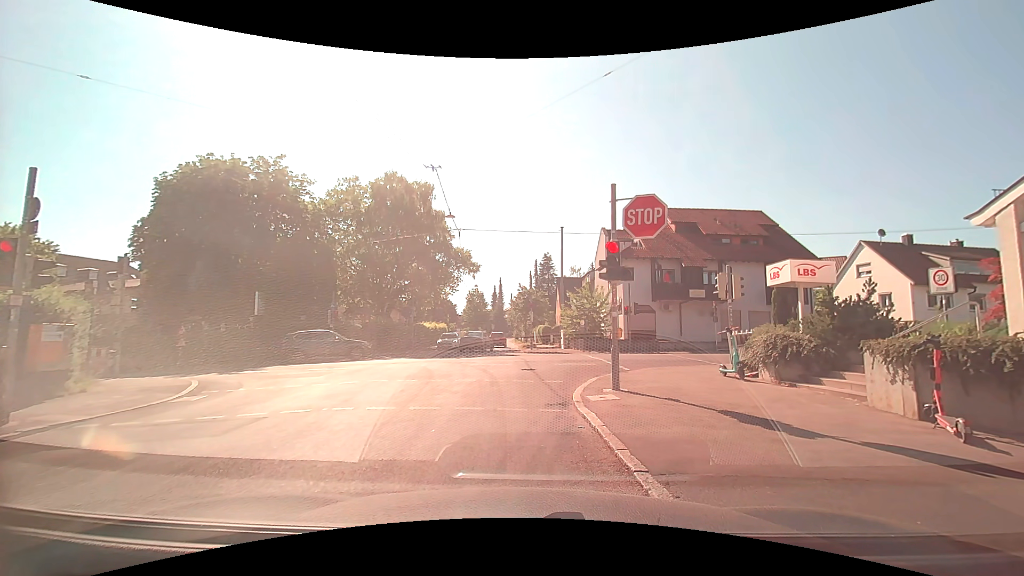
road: residential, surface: asphalt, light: Day
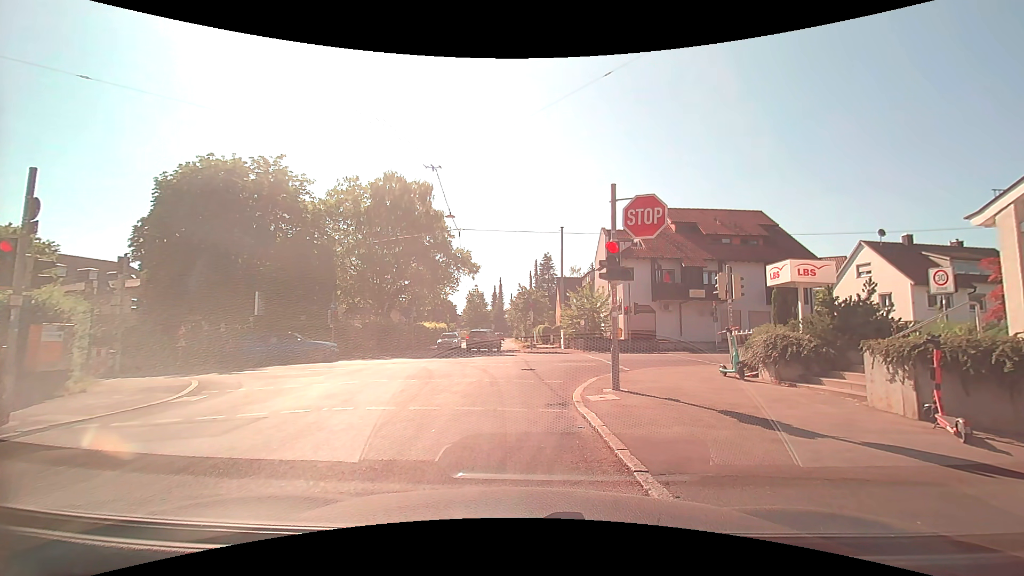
(0.0, 0.0) m; 0°
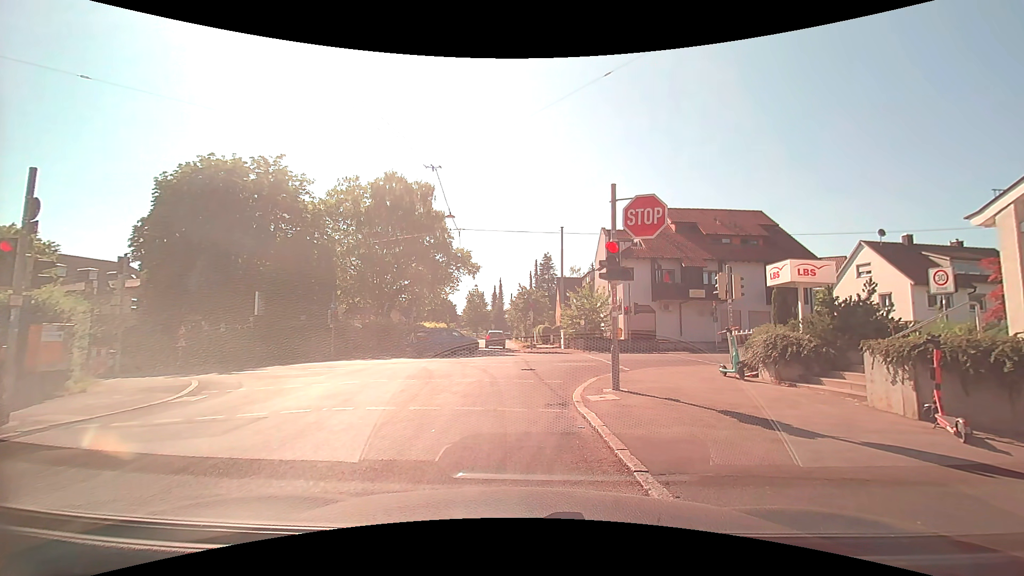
(0.0, 0.0) m; 0°
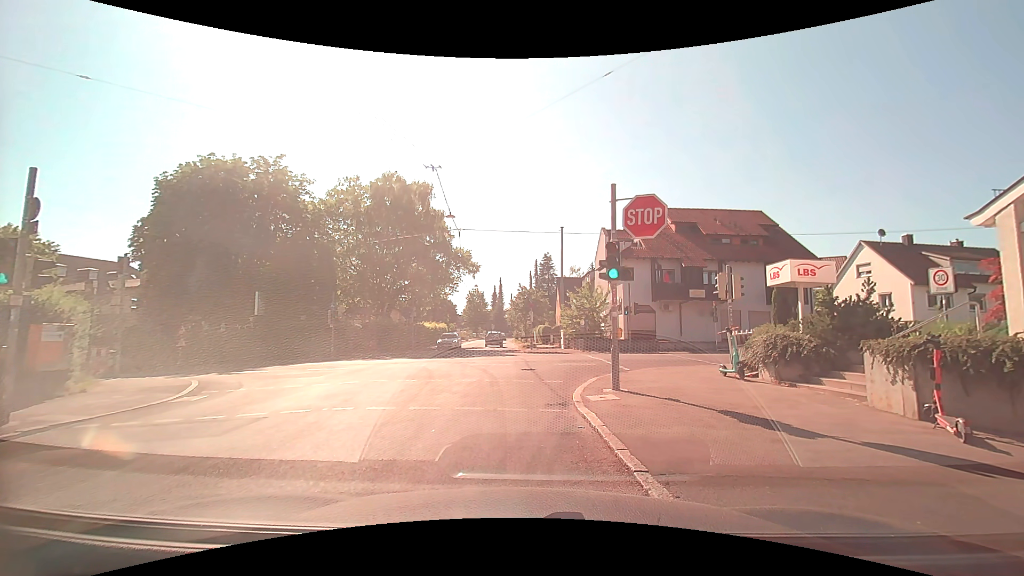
(0.0, 0.0) m; 0°
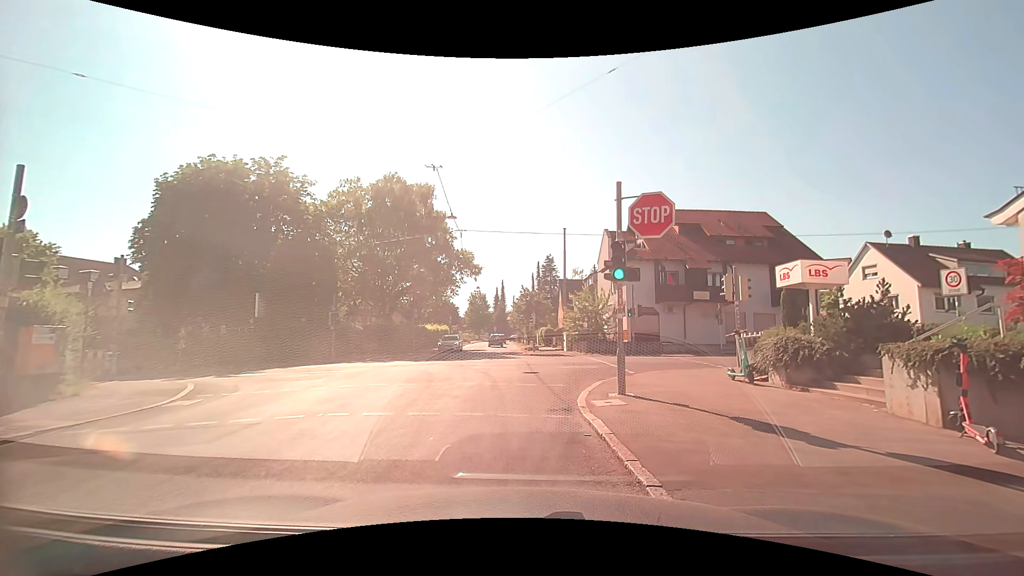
(0.0, +0.3) m; 0°
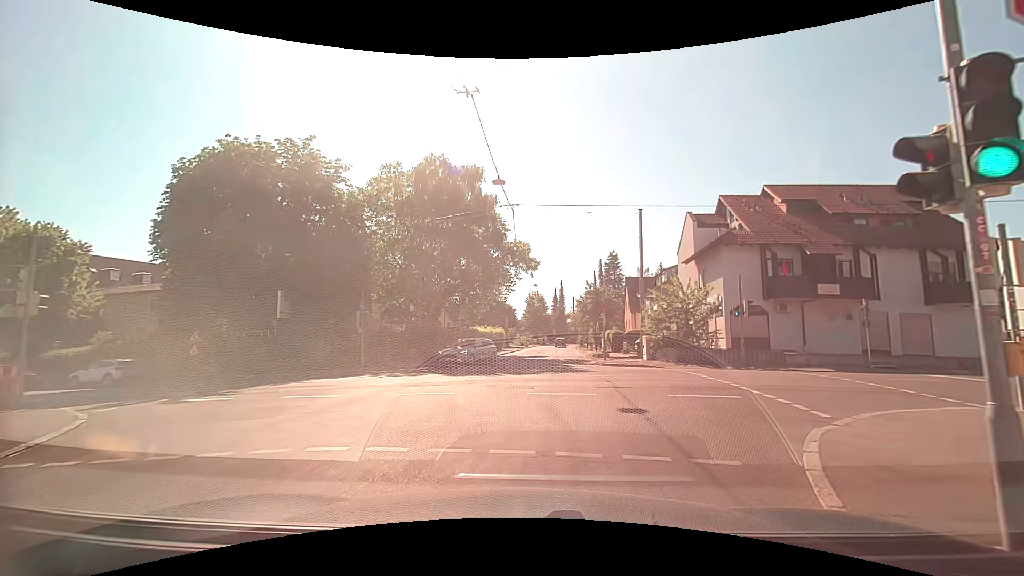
(-0.6, +6.8) m; -9°
(+2, +10) (+9, +16) (+19, +16) (+29, +15) (+39, +15) (+49, +15) (+59, +14) (+69, +14) (+79, +13) (+89, +13) m
